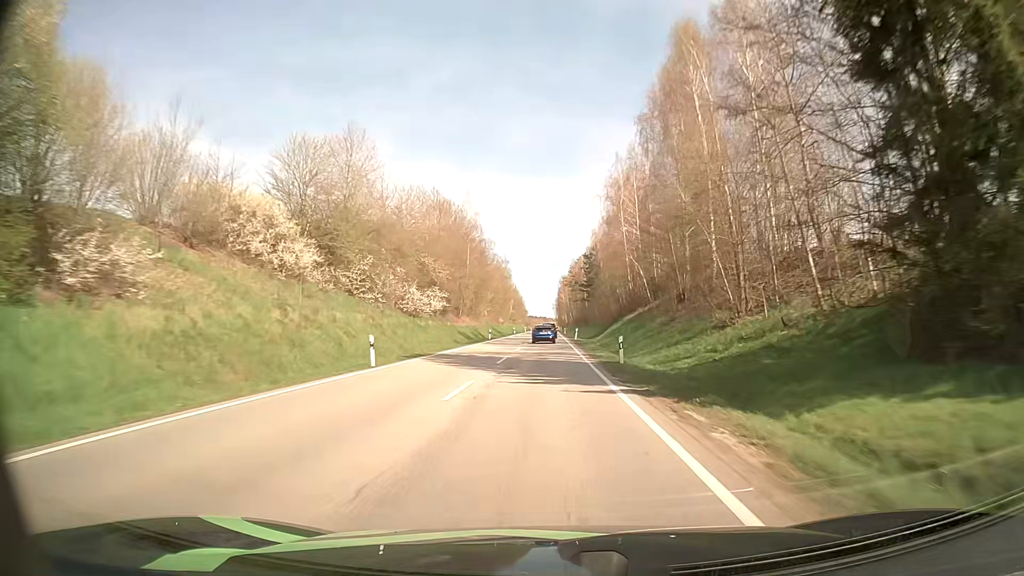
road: secondary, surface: asphalt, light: Day
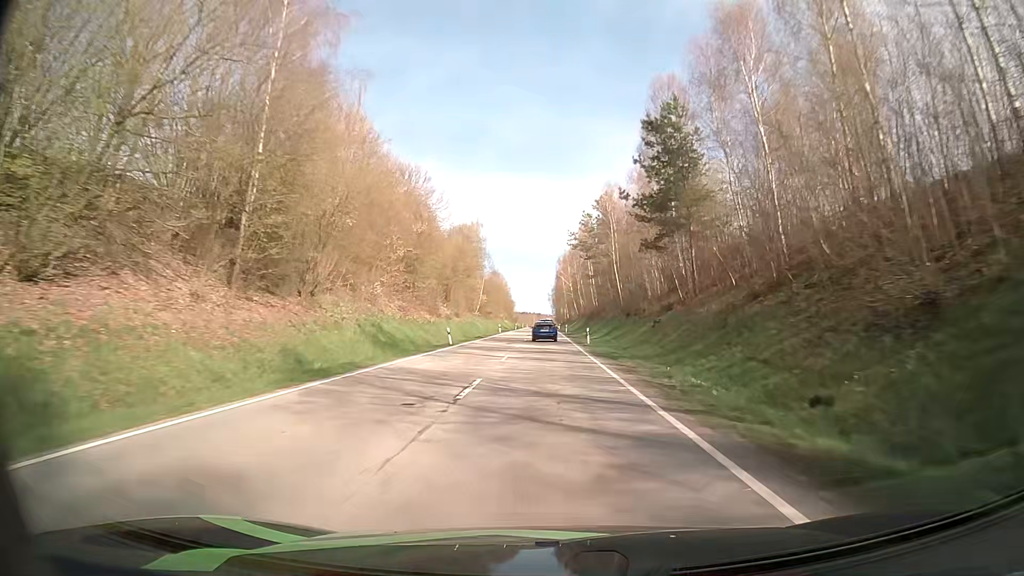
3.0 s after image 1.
(+0.4, +72.2) m; +1°
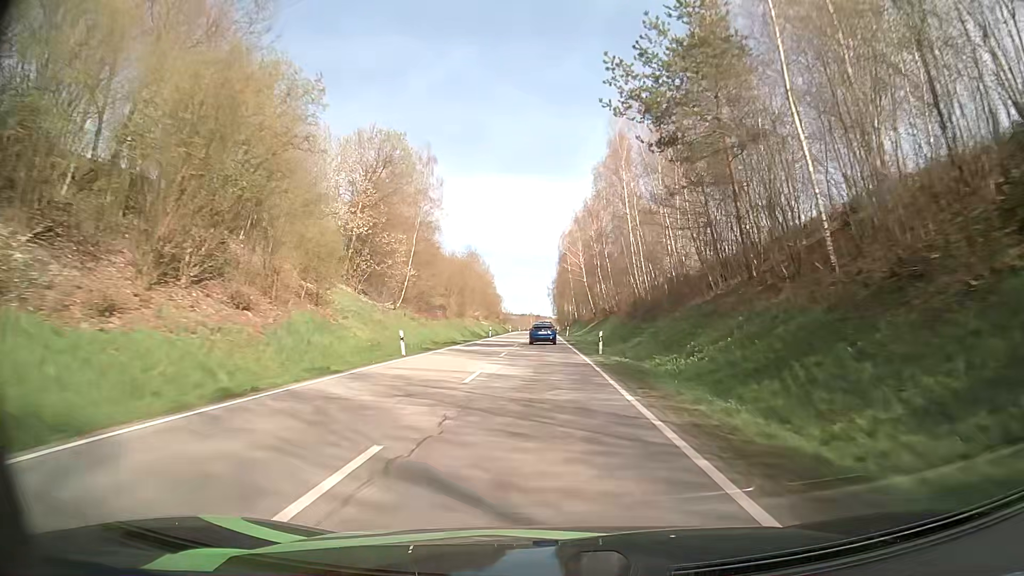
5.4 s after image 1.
(-0.1, +57.1) m; 0°
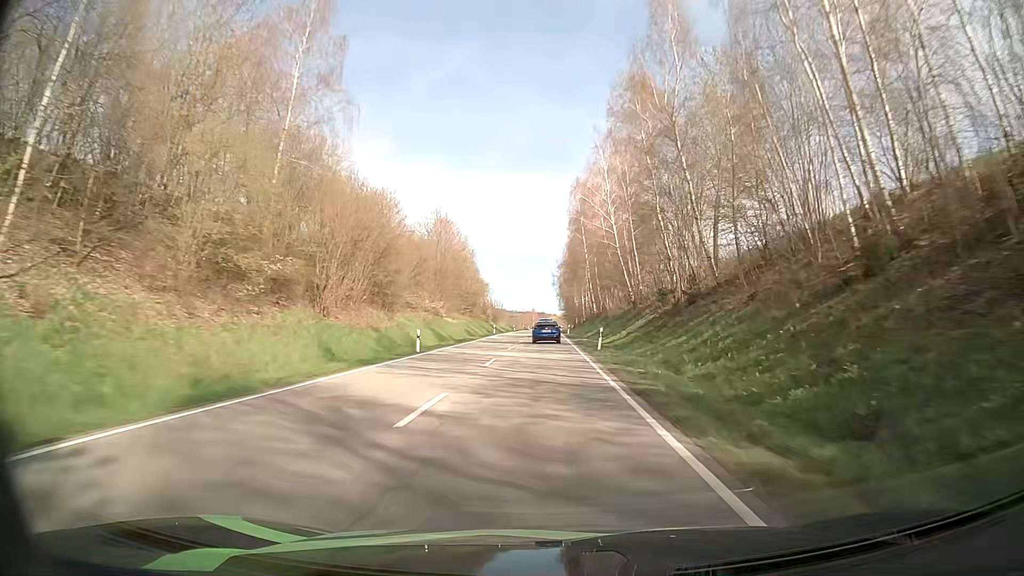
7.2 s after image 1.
(0.0, +42.9) m; 0°
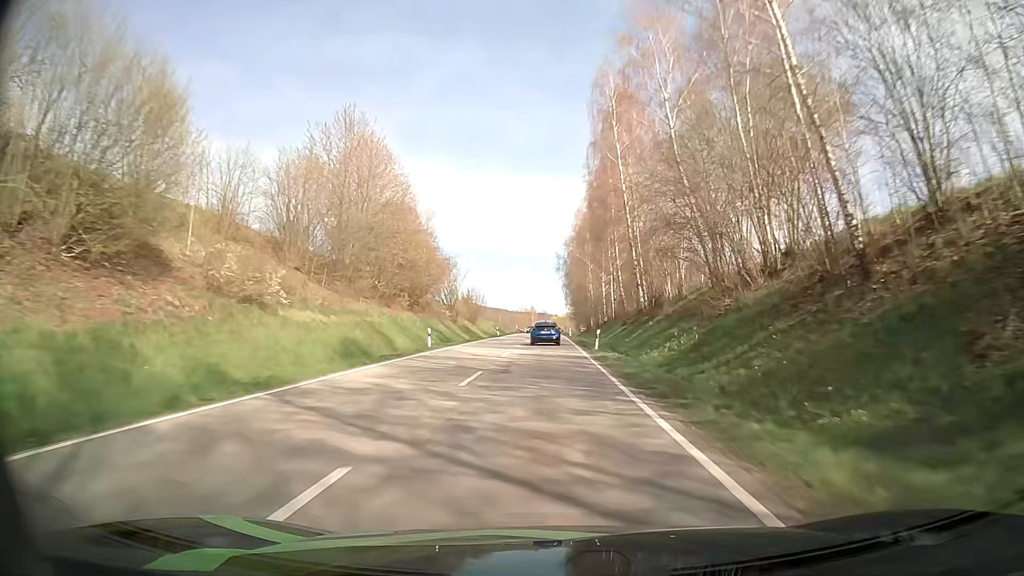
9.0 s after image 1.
(-0.4, +43.1) m; -1°
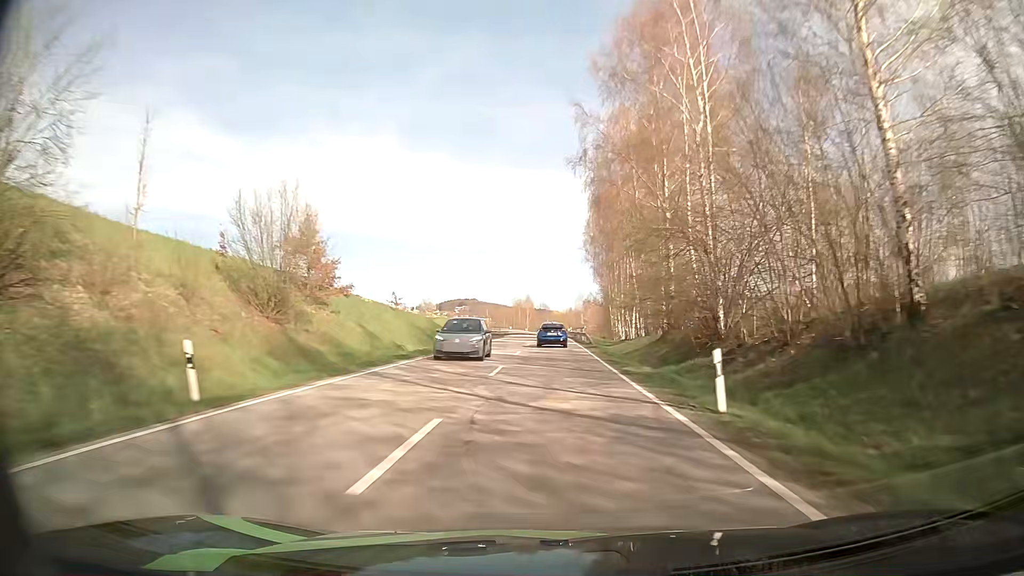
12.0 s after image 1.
(+0.1, +69.2) m; 0°
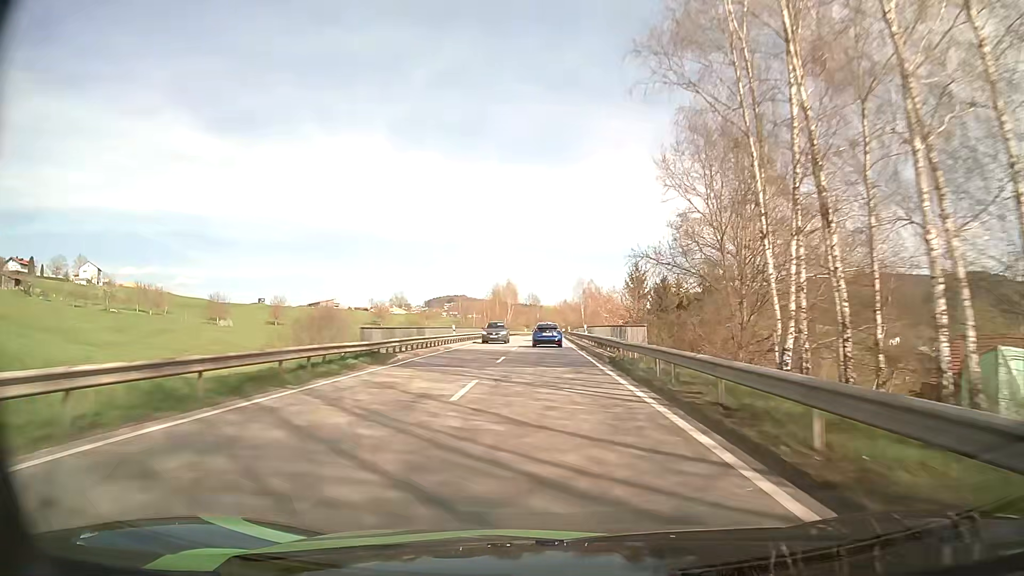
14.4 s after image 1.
(+0.3, +53.9) m; +1°
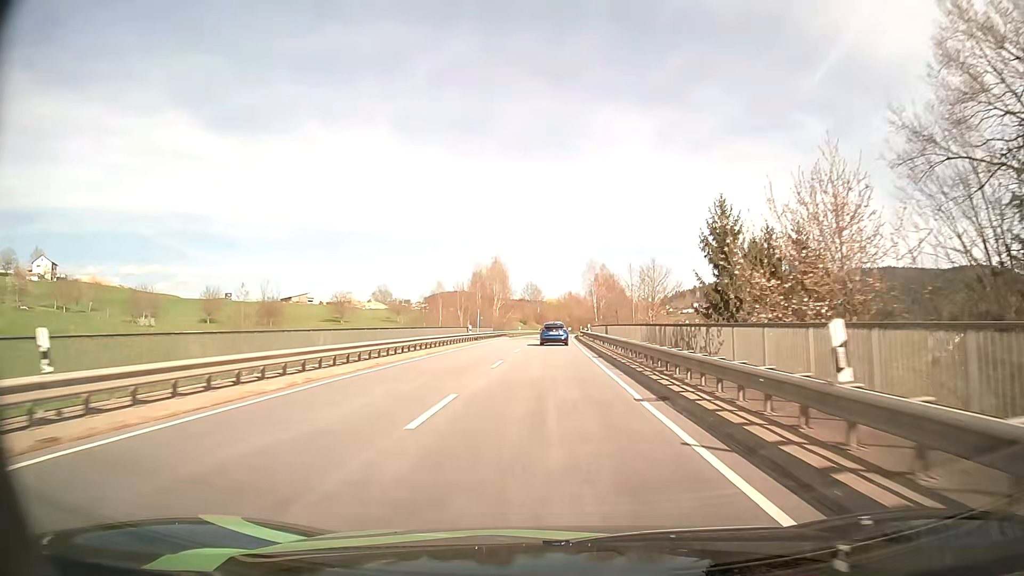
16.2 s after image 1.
(0.0, +39.2) m; 0°
(0, +10) (0, +20) (0, +30) (0, +40) (0, +50) (0, +60) (+1, +70) (+1, +80) (+1, +90) (+2, +100) m
